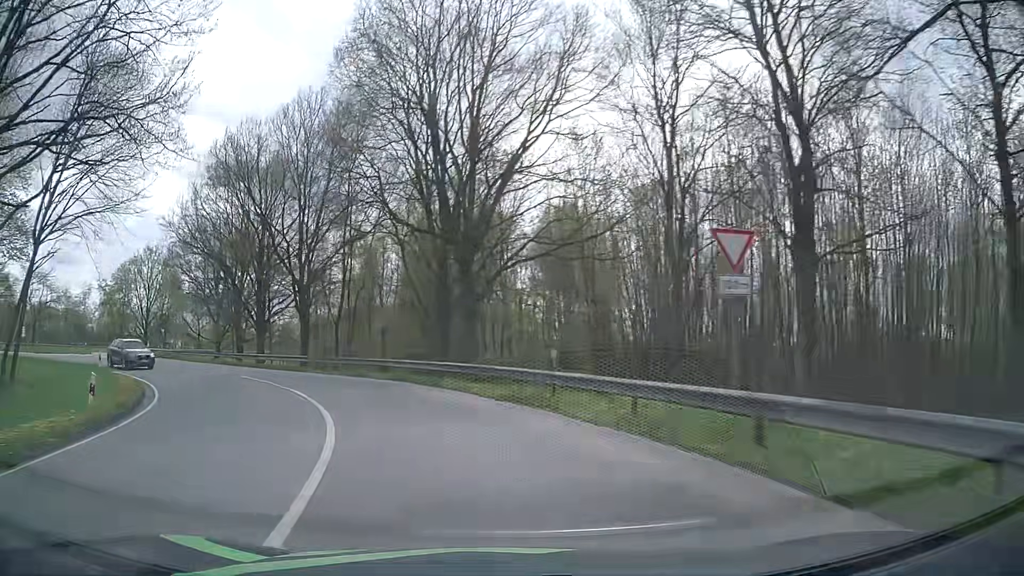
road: tertiary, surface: asphalt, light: Day
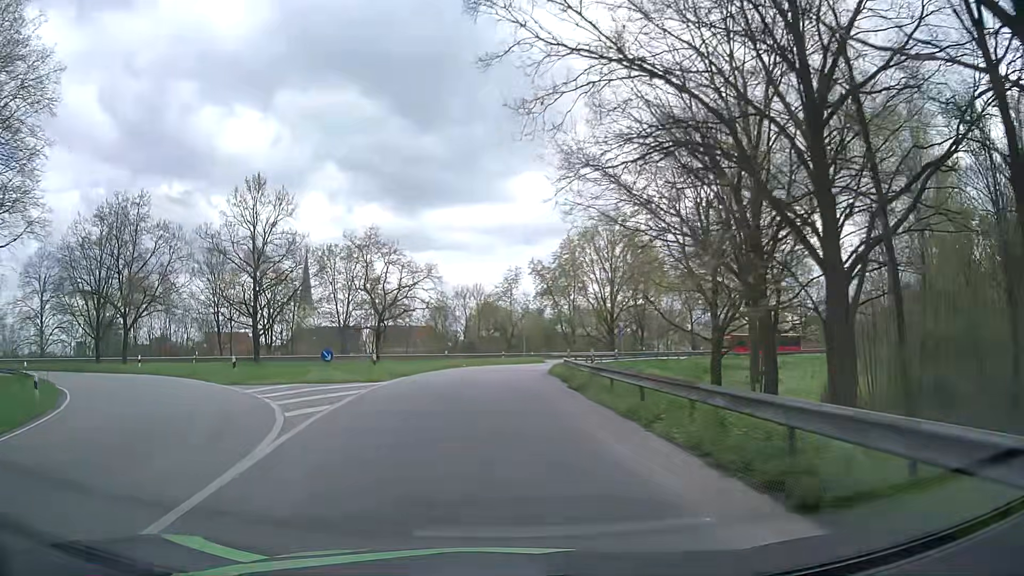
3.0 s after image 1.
(-14.4, +34.8) m; -43°
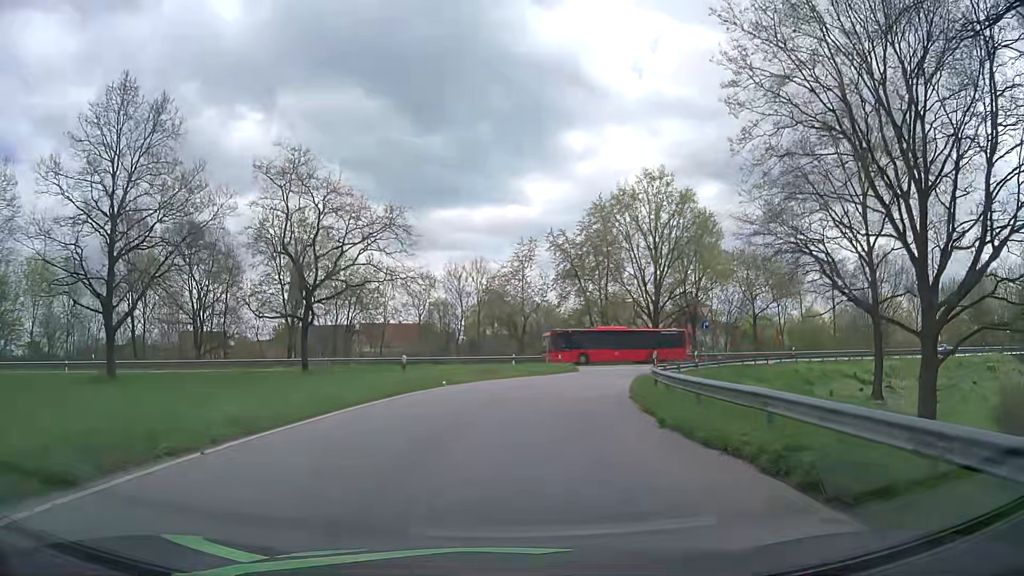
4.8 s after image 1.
(-0.8, +22.2) m; -2°
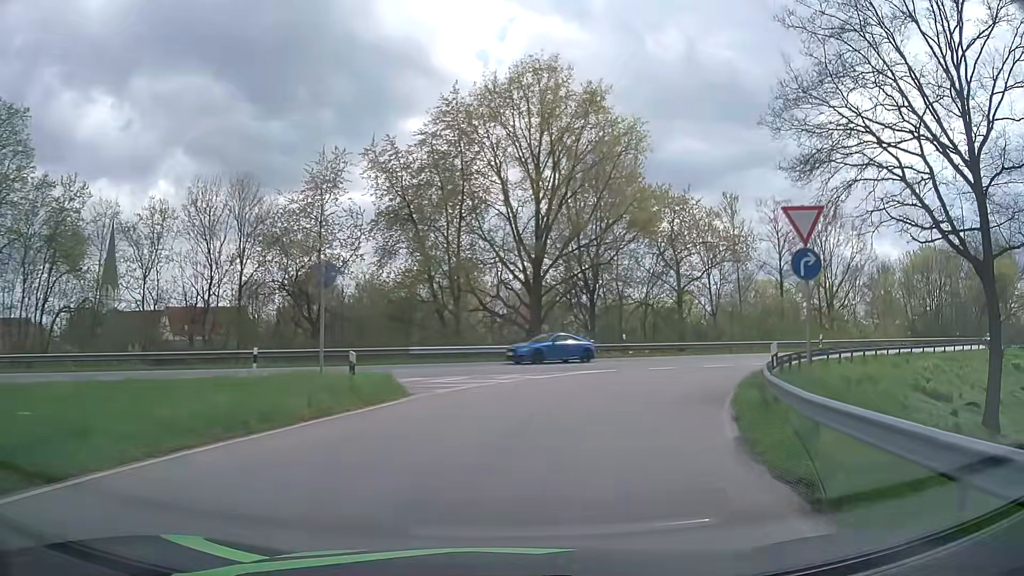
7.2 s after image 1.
(+2.4, +25.2) m; +13°
(+1, +10) (+4, +19) (+9, +28) (+17, +34) (+25, +39) (+34, +44) (+43, +49) (+52, +54) (+61, +58) (+70, +63) m
